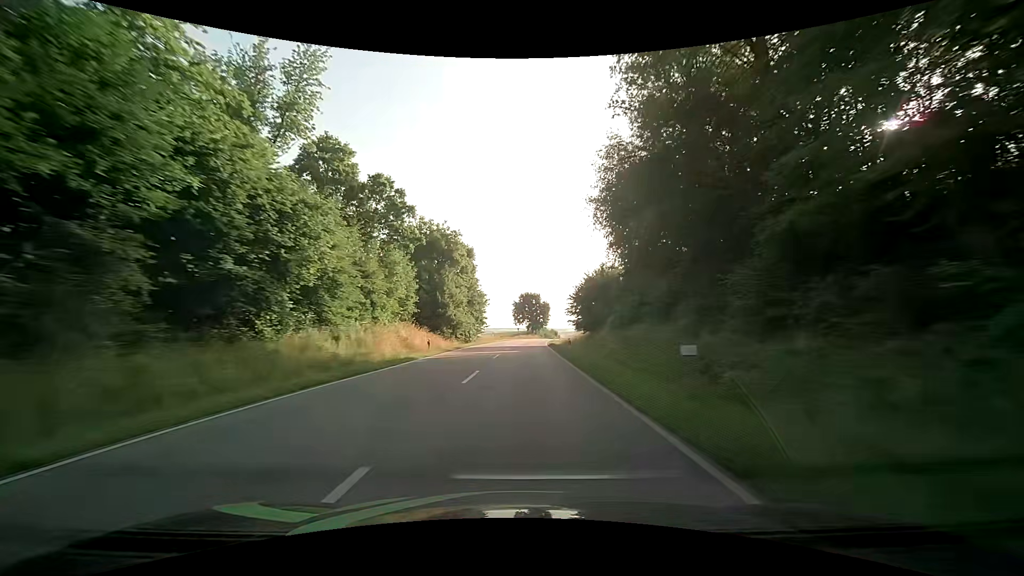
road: secondary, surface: asphalt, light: Day
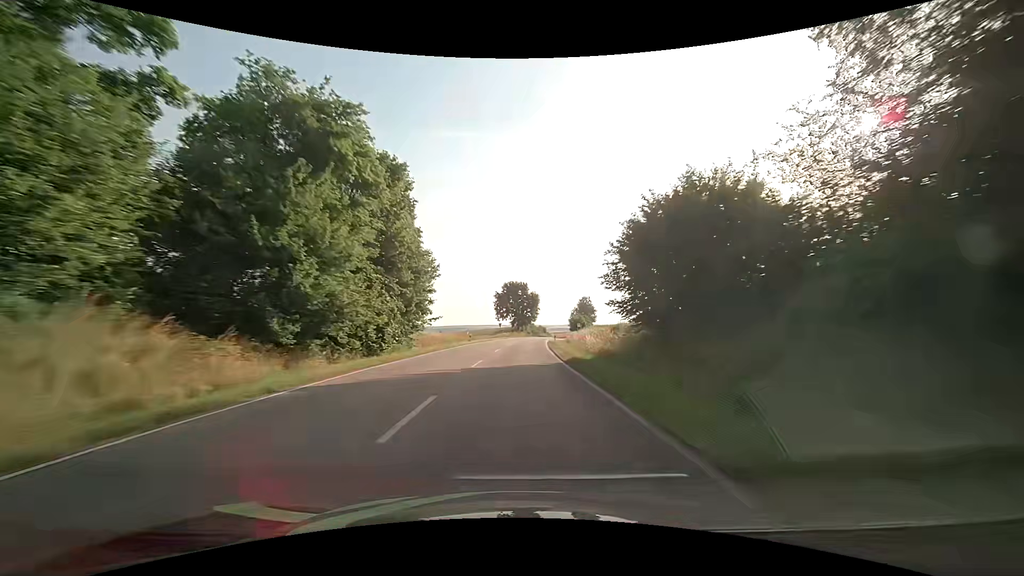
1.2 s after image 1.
(+0.7, +31.0) m; +2°
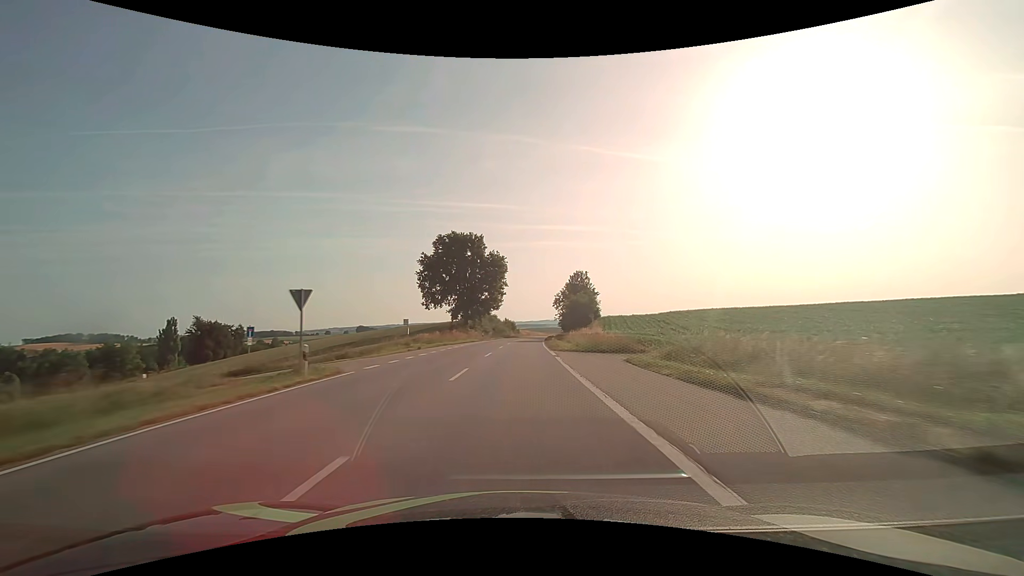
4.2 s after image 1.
(+2.8, +76.3) m; +4°
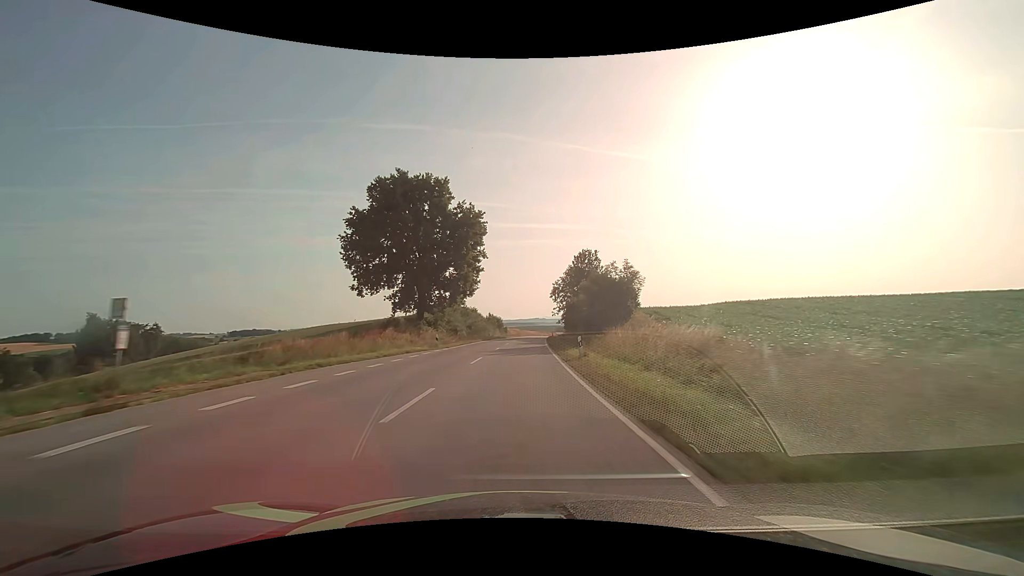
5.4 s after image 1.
(+0.4, +30.2) m; +1°
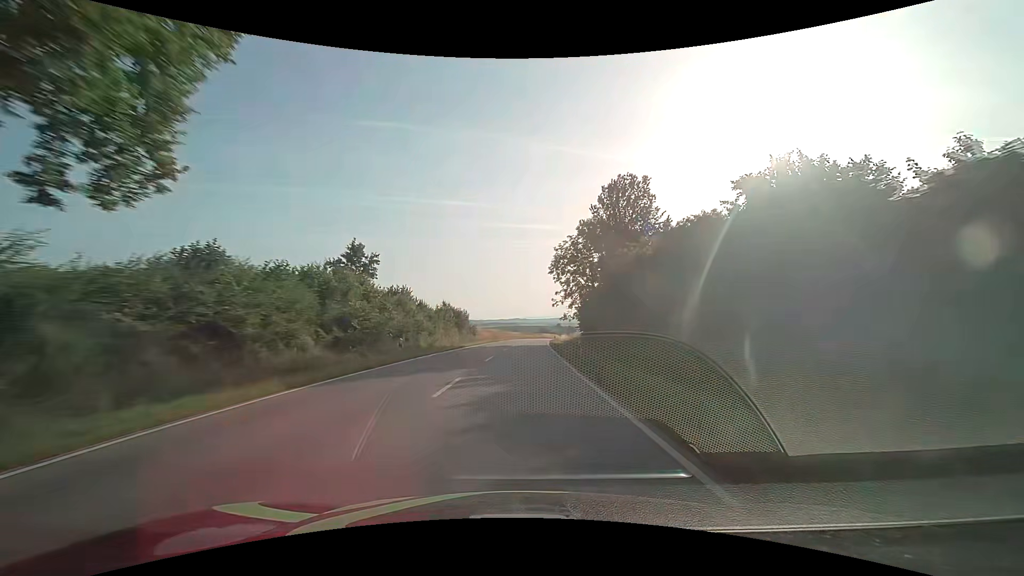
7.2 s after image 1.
(+0.8, +45.1) m; +2°
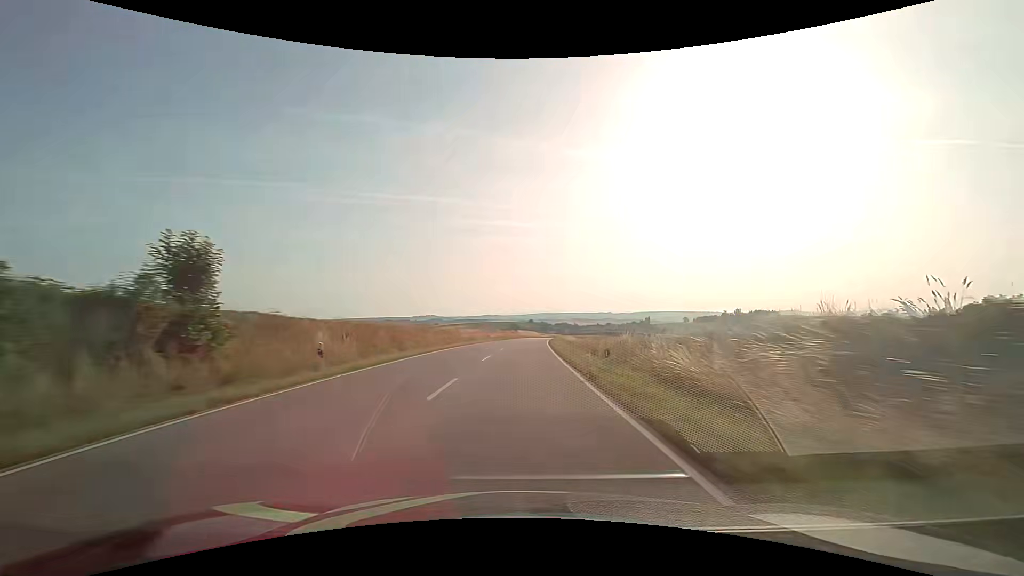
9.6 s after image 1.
(+1.7, +60.5) m; +3°
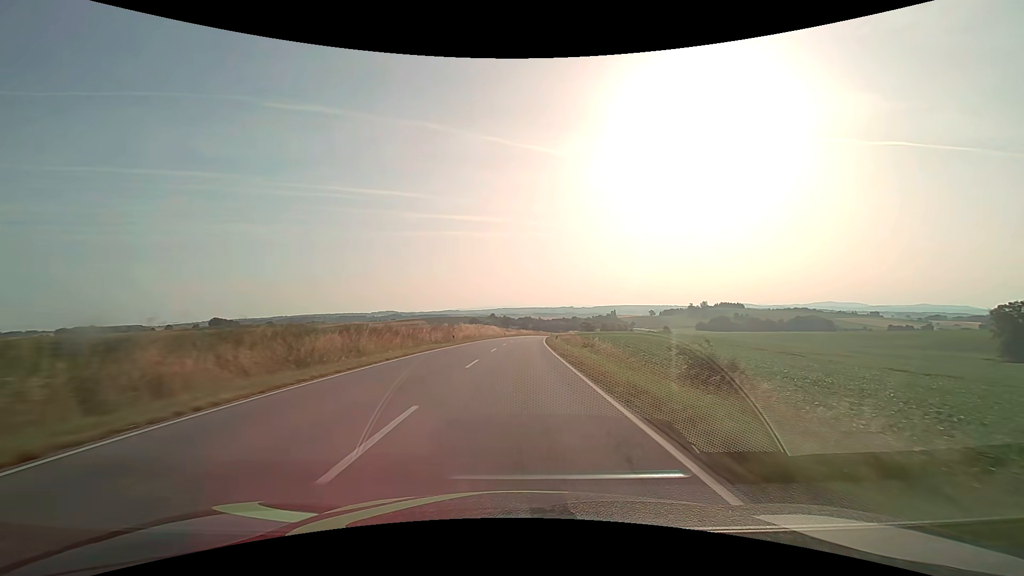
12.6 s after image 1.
(+2.5, +76.8) m; +4°
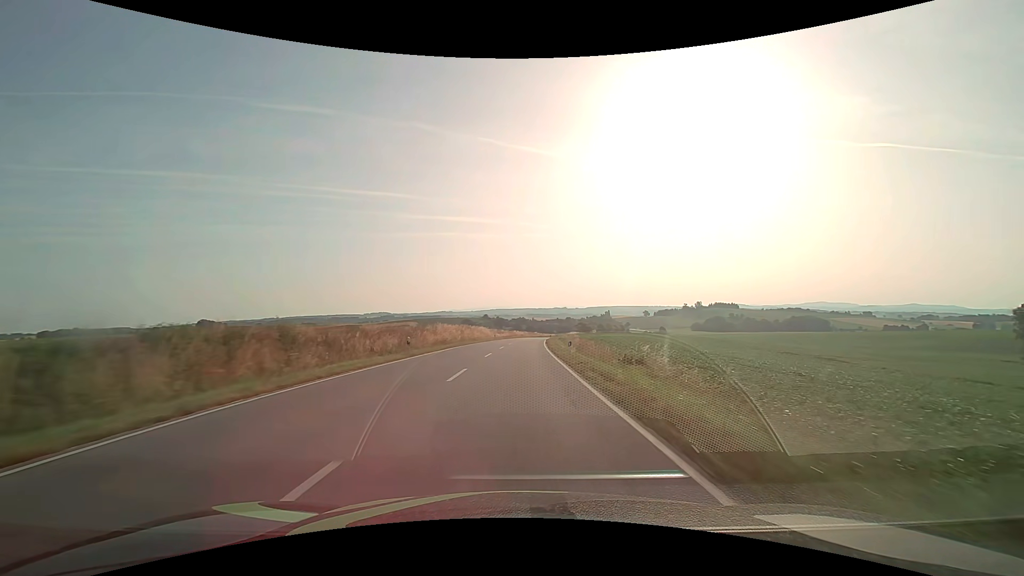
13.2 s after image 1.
(+0.1, +15.6) m; +1°
(0, +10) (0, +20) (0, +30) (+1, +40) (+1, +50) (+1, +60) (+2, +70) (+3, +80) (+3, +90) (+4, +100) m
